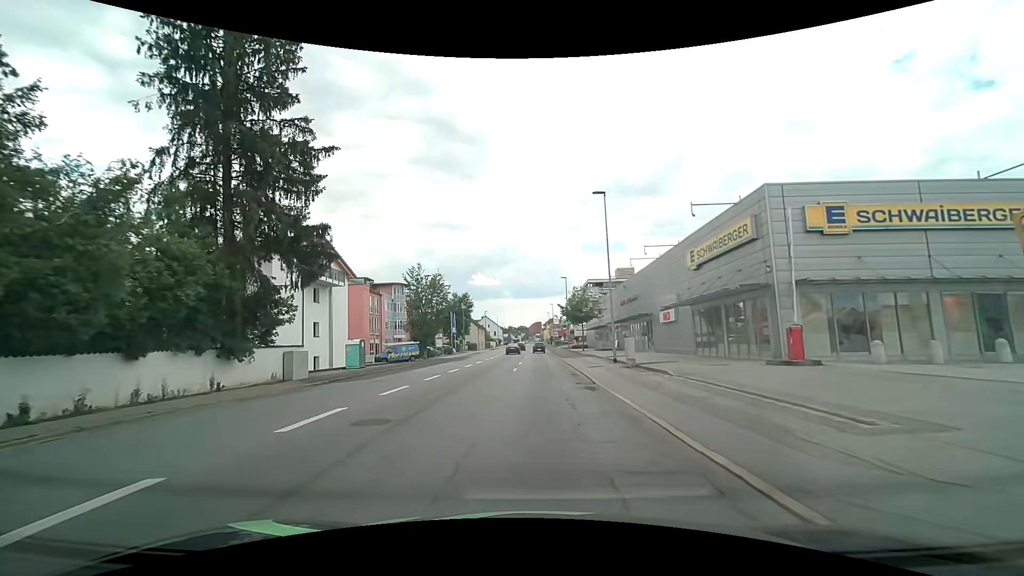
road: tertiary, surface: asphalt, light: Day
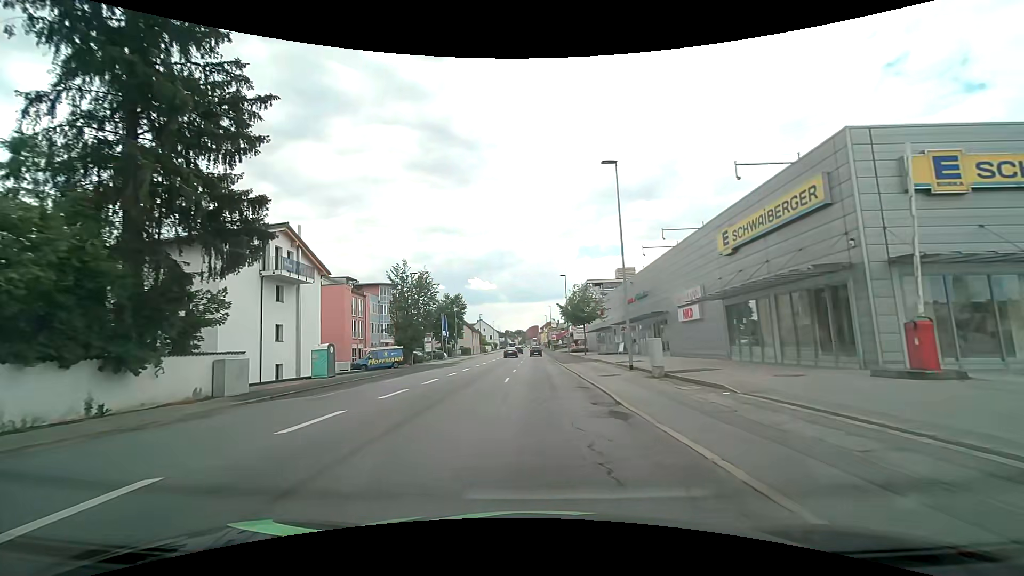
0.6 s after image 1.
(0.0, +5.7) m; 0°
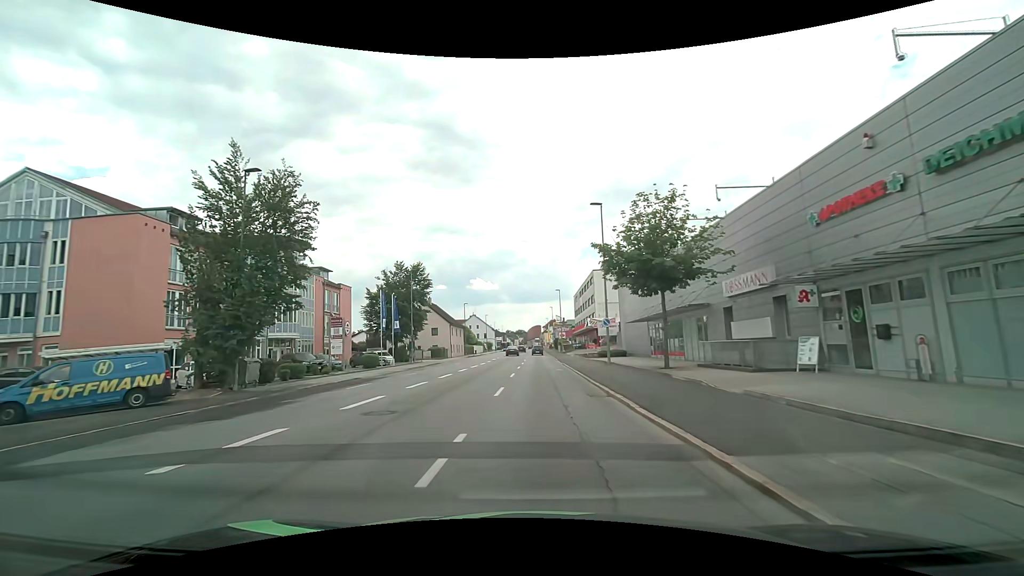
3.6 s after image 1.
(+0.1, +33.3) m; 0°
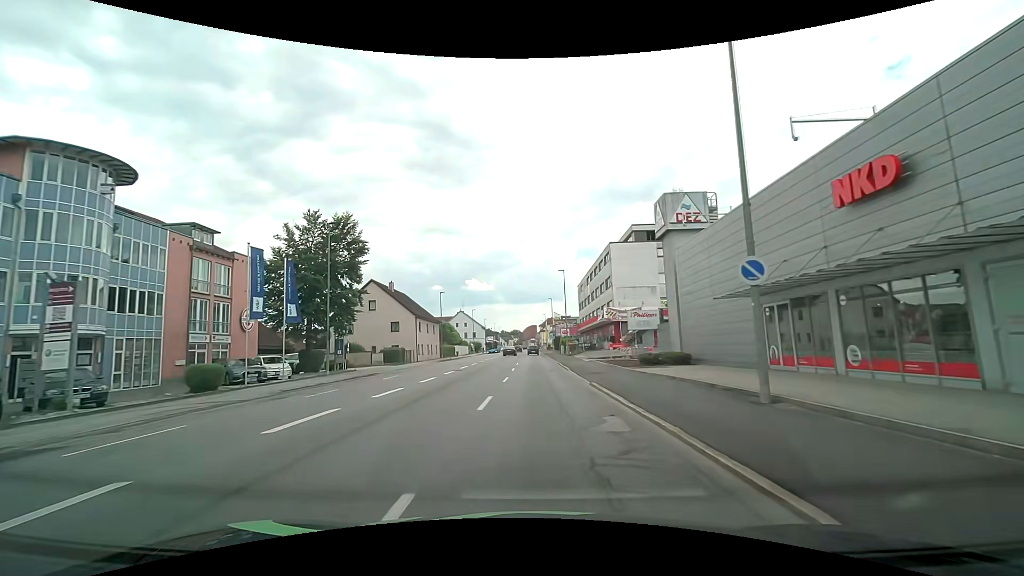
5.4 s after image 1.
(+0.1, +21.4) m; 0°
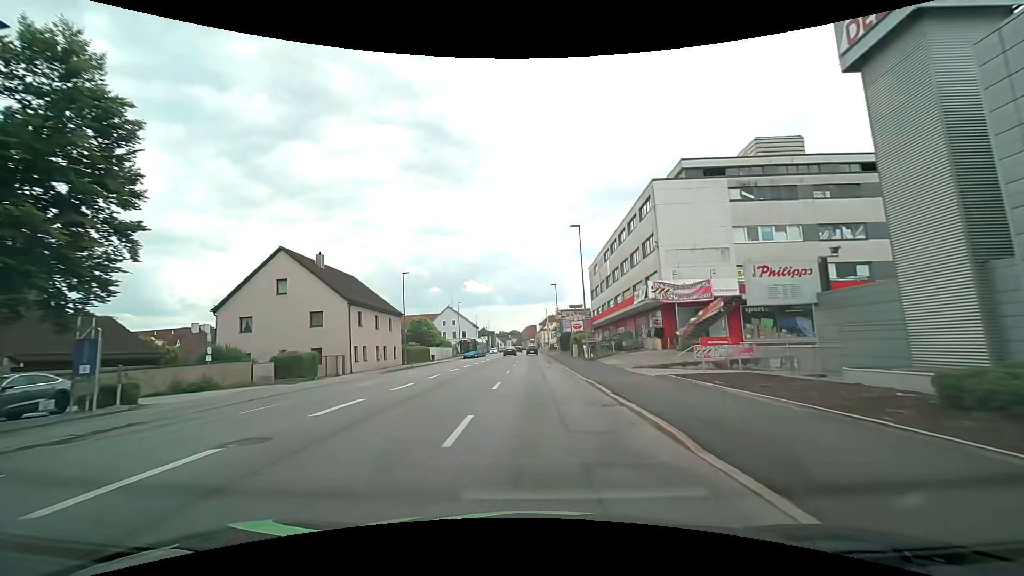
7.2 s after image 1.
(+0.1, +22.0) m; 0°
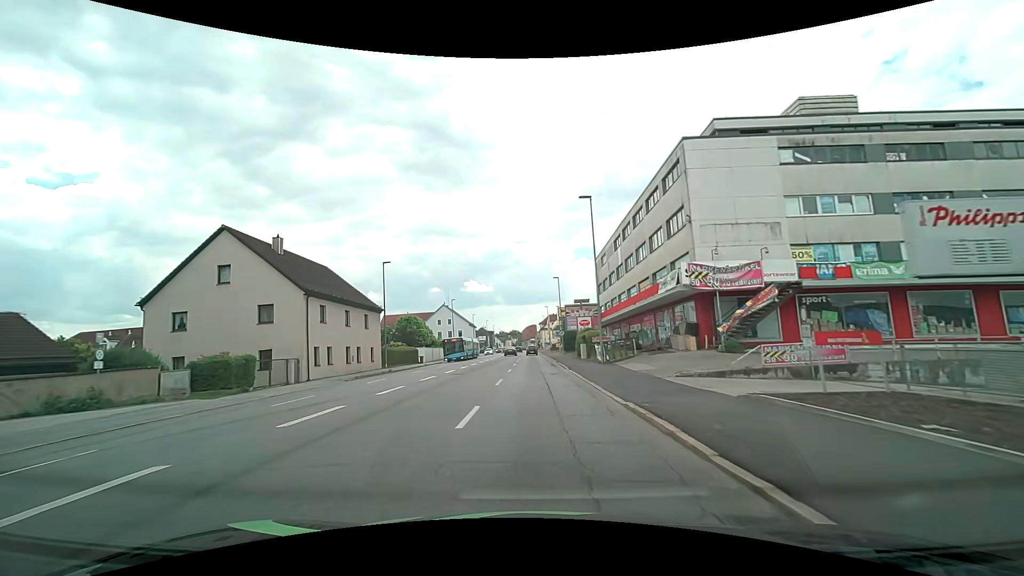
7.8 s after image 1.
(0.0, +7.5) m; 0°
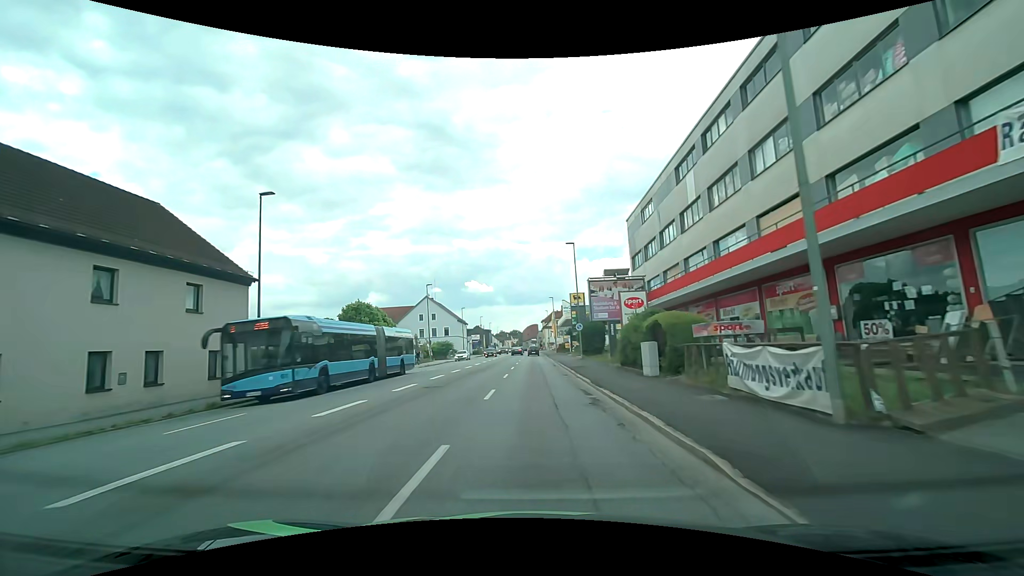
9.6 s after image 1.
(-0.1, +22.5) m; 0°
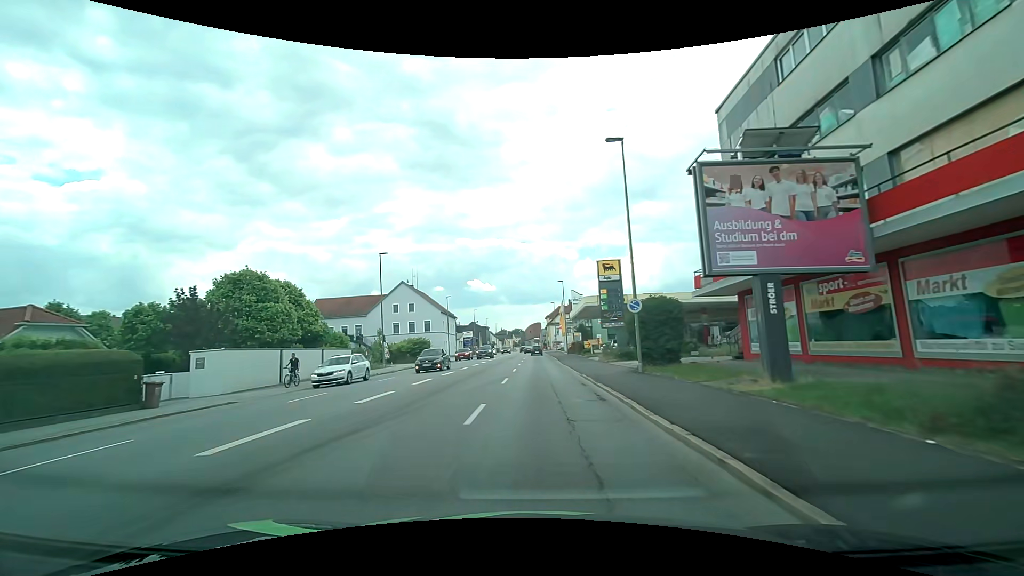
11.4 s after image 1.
(-0.1, +22.1) m; 0°
(0, +10) (0, +20) (0, +30) (0, +40) (0, +50) (0, +60) (0, +70) (0, +80) (0, +90) (0, +100) m
